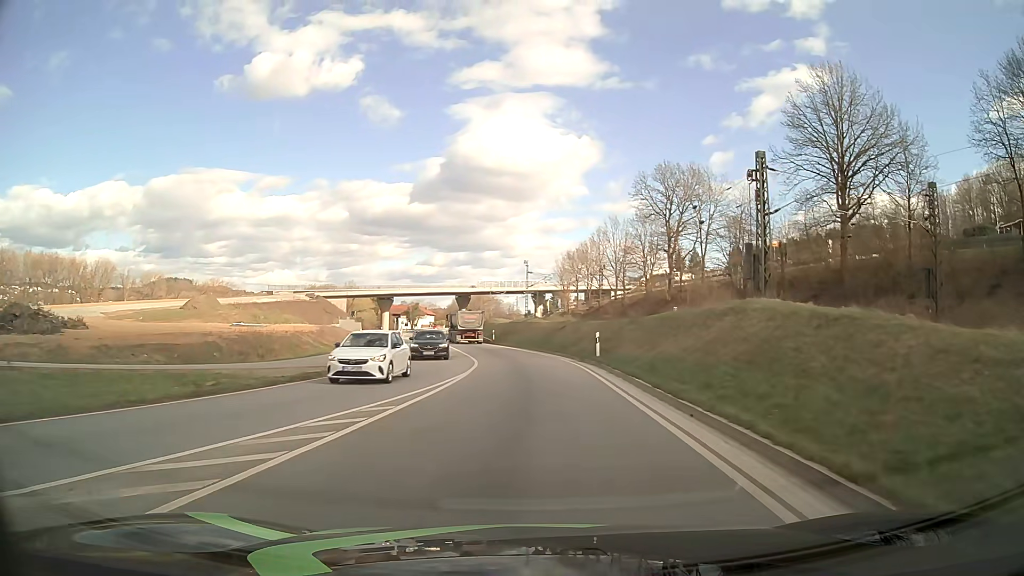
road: primary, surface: asphalt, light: Day
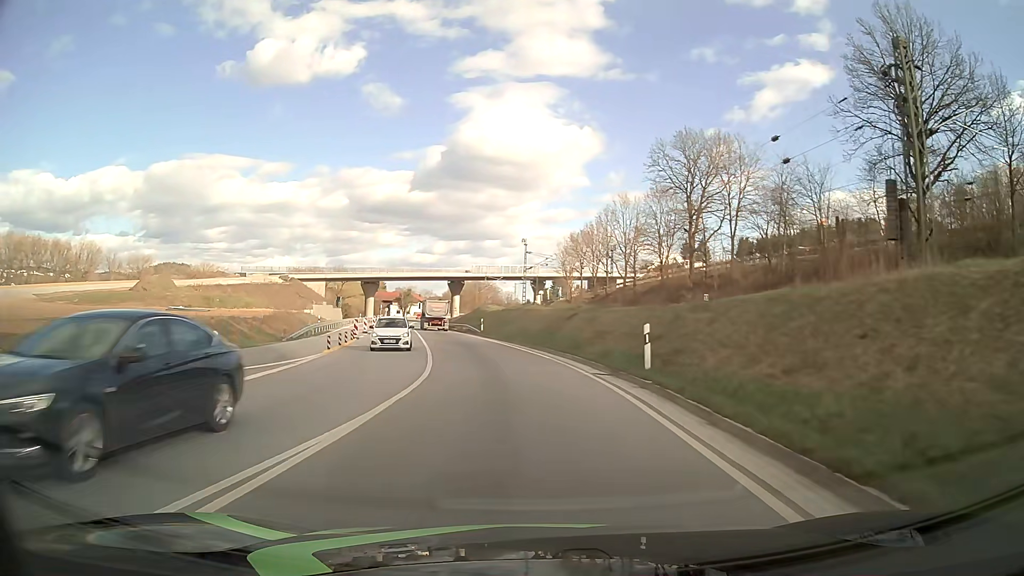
(+0.2, +13.2) m; +1°
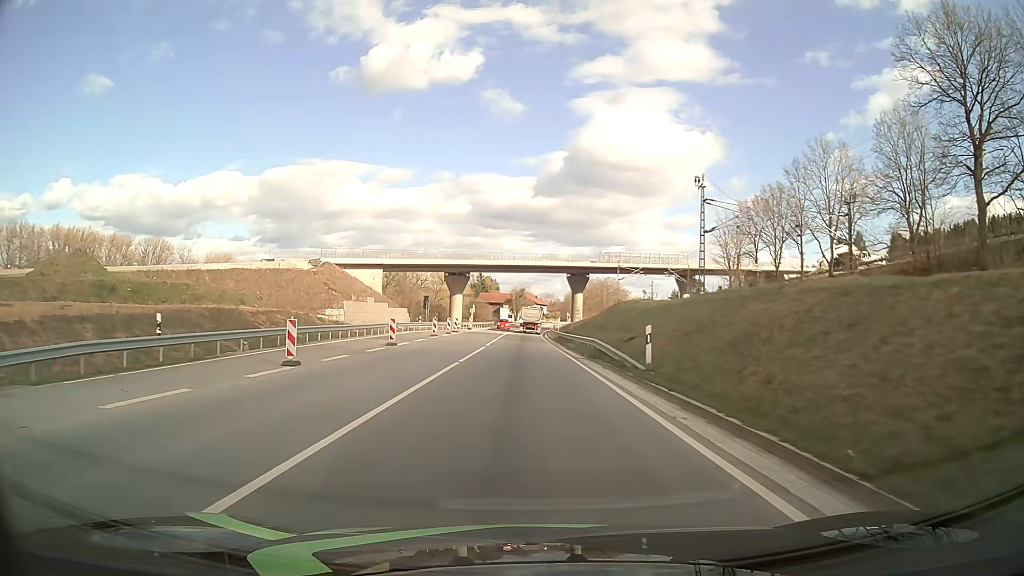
(-3.8, +38.4) m; -11°
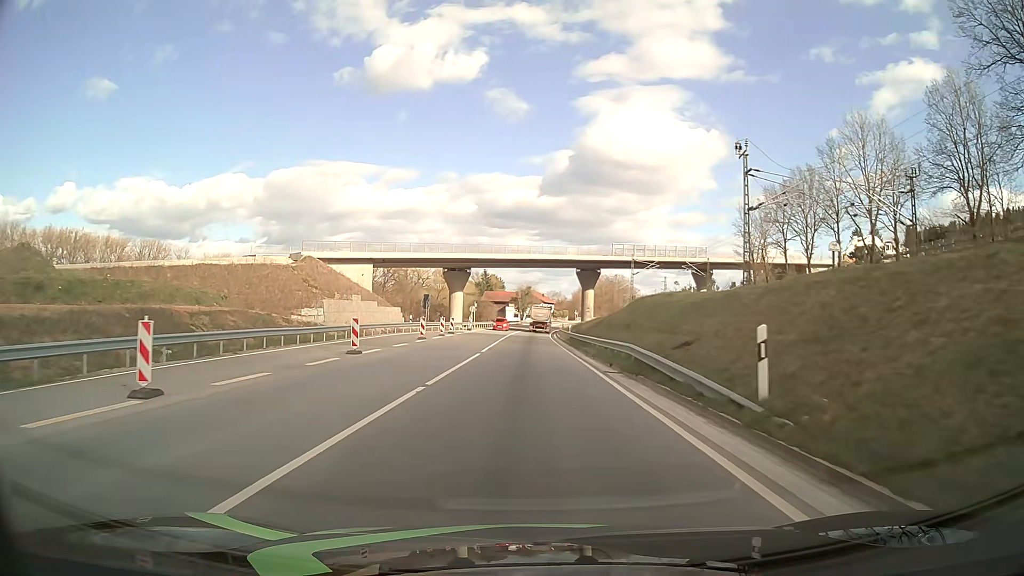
(-0.1, +8.2) m; -1°
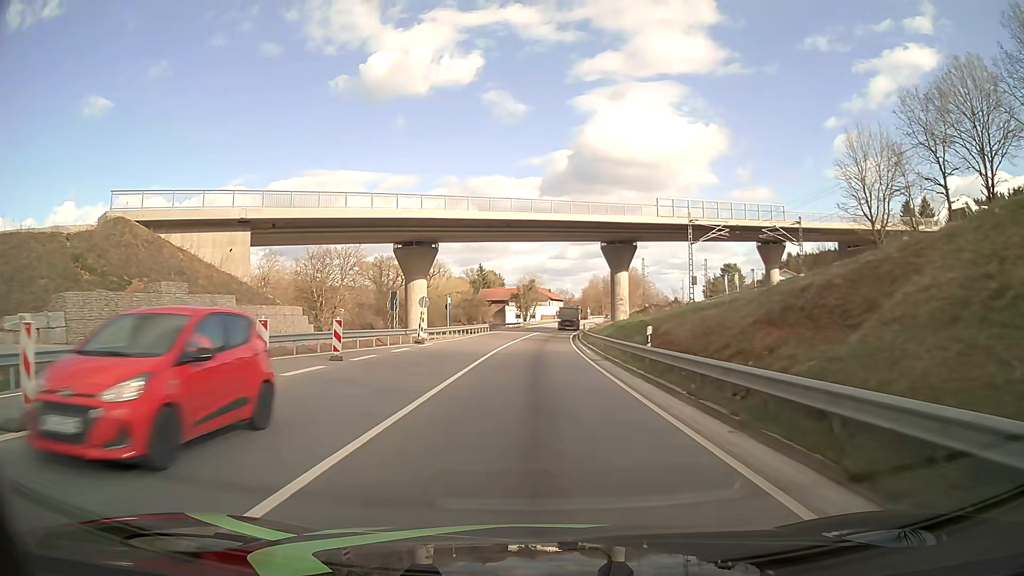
(-0.2, +33.3) m; 0°
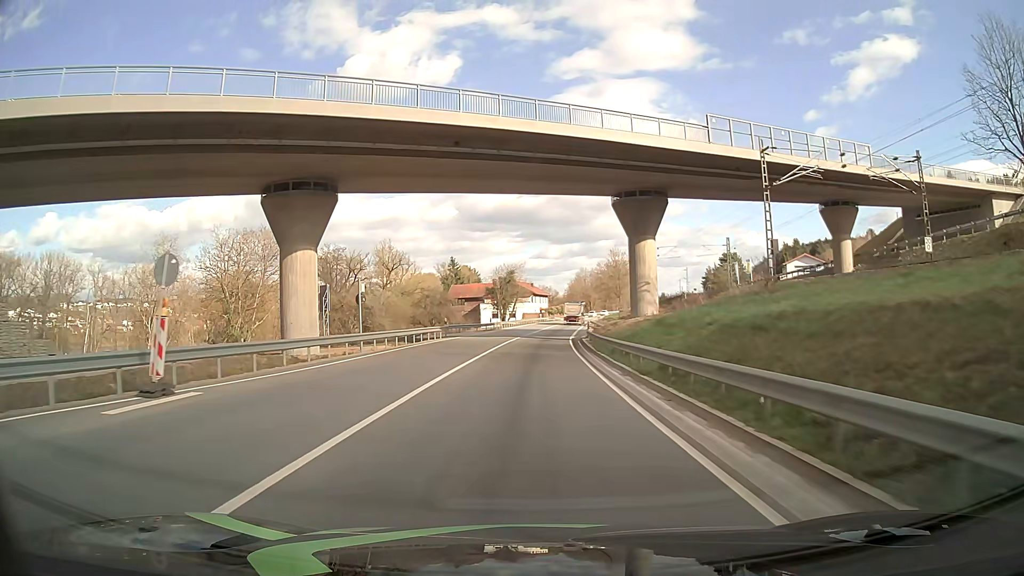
(+0.3, +24.8) m; +2°
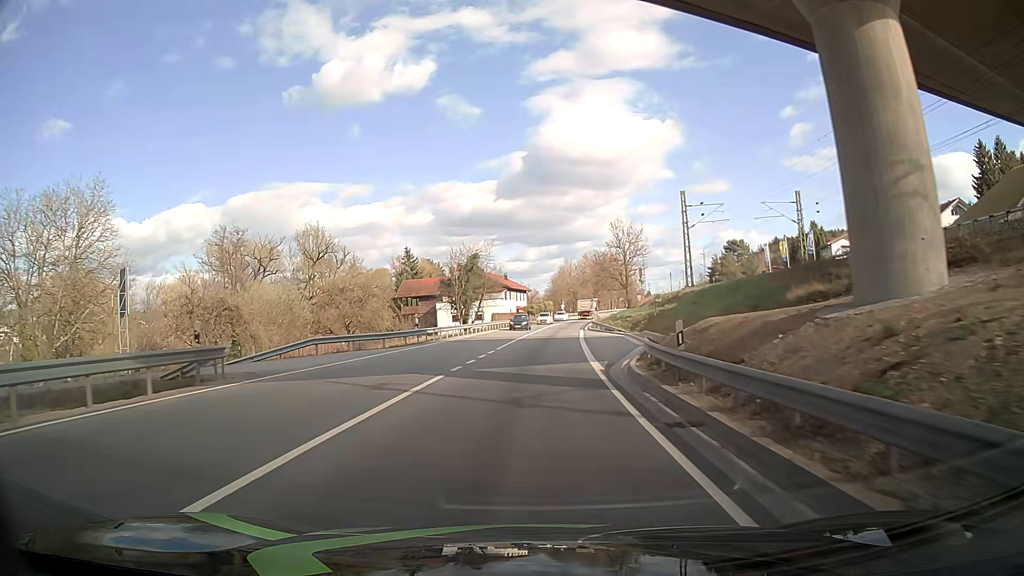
(+0.5, +33.6) m; +2°
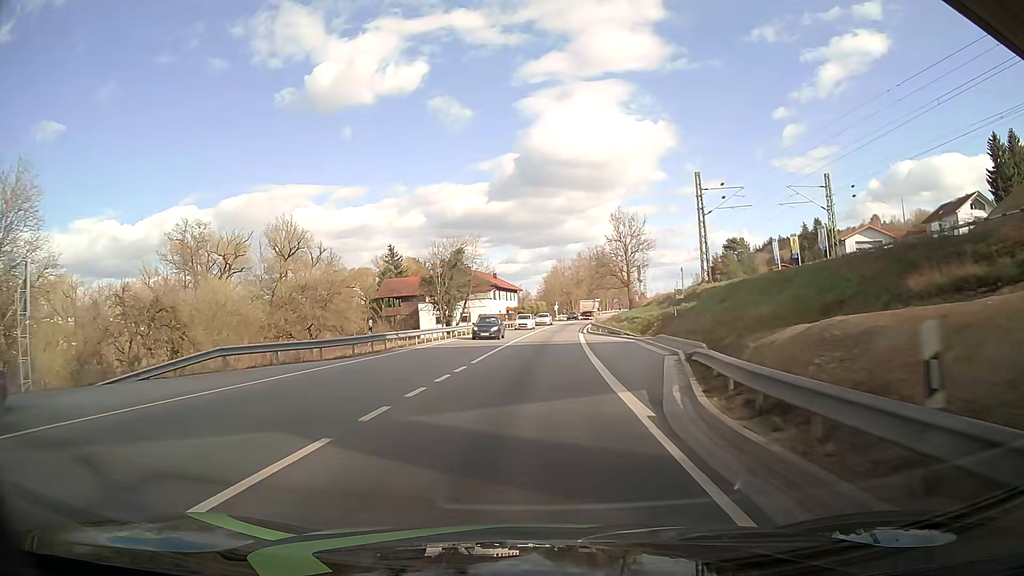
(0.0, +8.6) m; 0°
(0, +10) (0, +20) (+1, +30) (+1, +40) (+2, +50) (+3, +60) (+4, +70) (+5, +80) (+6, +90) (+7, +100) m
